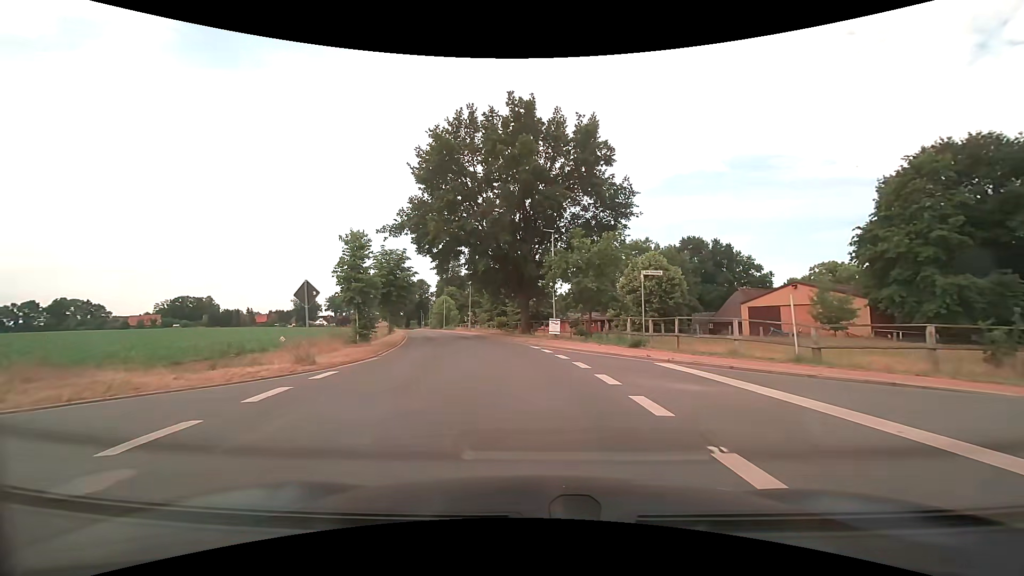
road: tertiary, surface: asphalt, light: Day
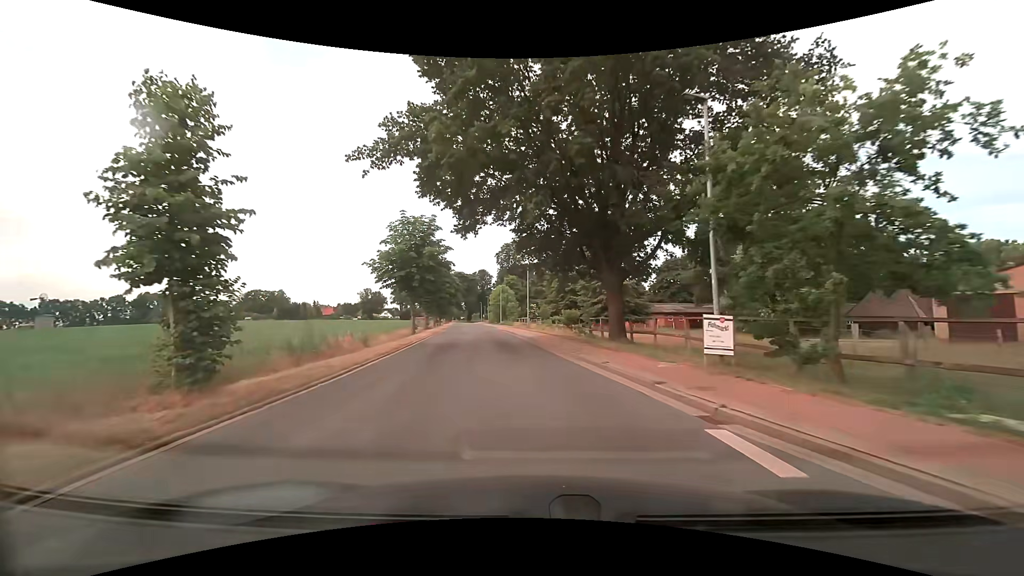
(-1.1, +16.9) m; -8°
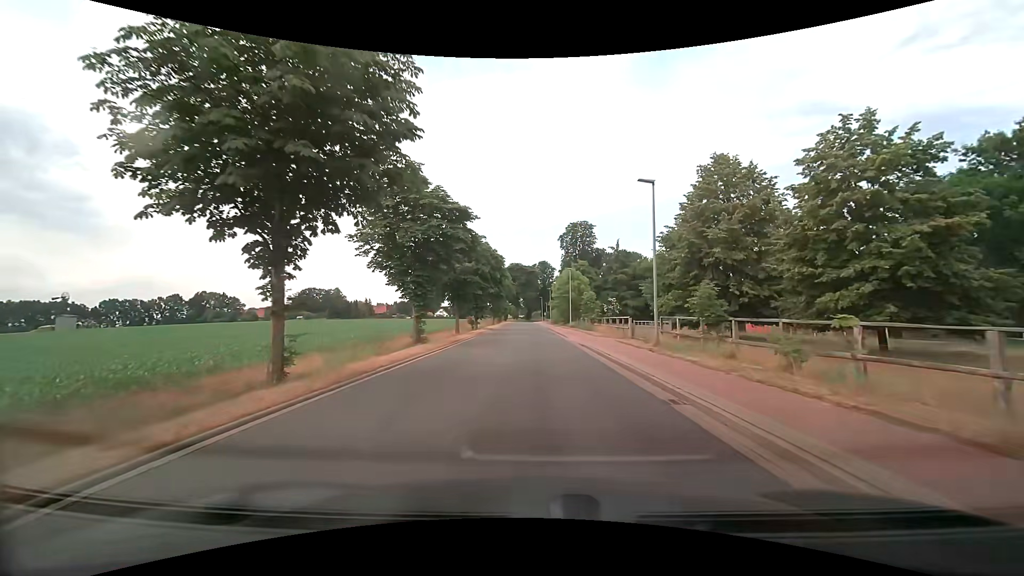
(-2.4, +29.2) m; -7°
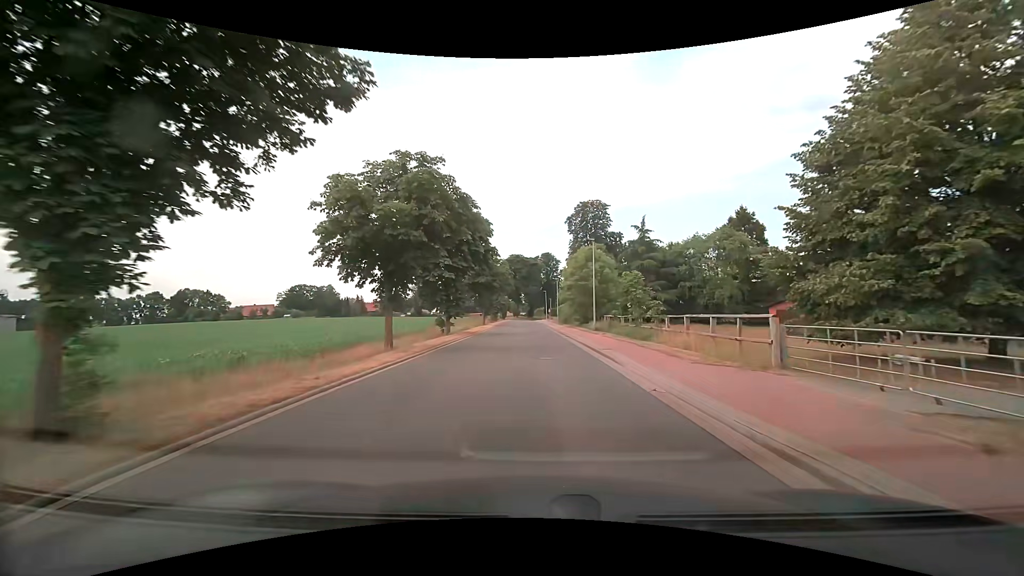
(0.0, +18.9) m; 0°
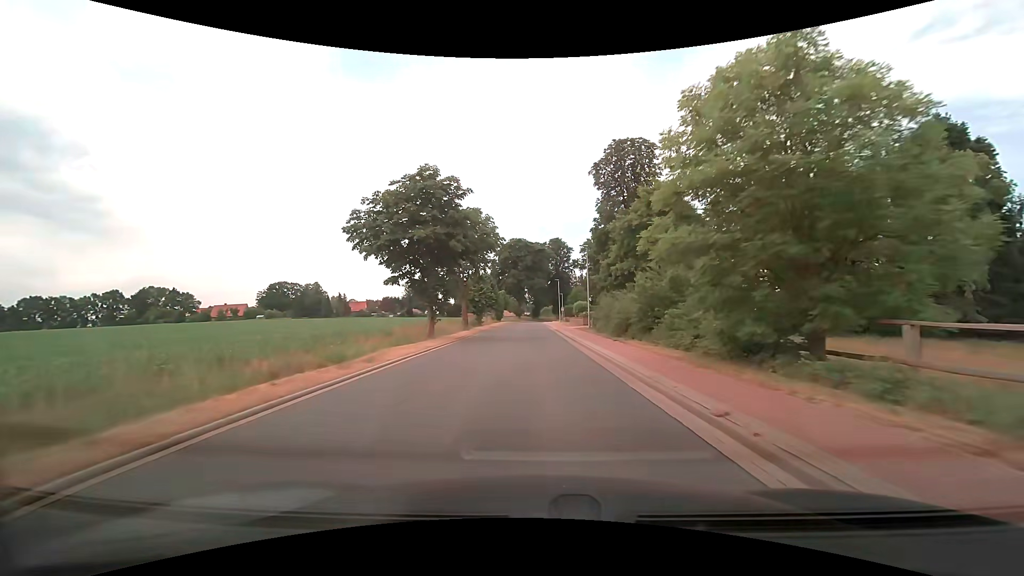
(-0.4, +34.7) m; -1°
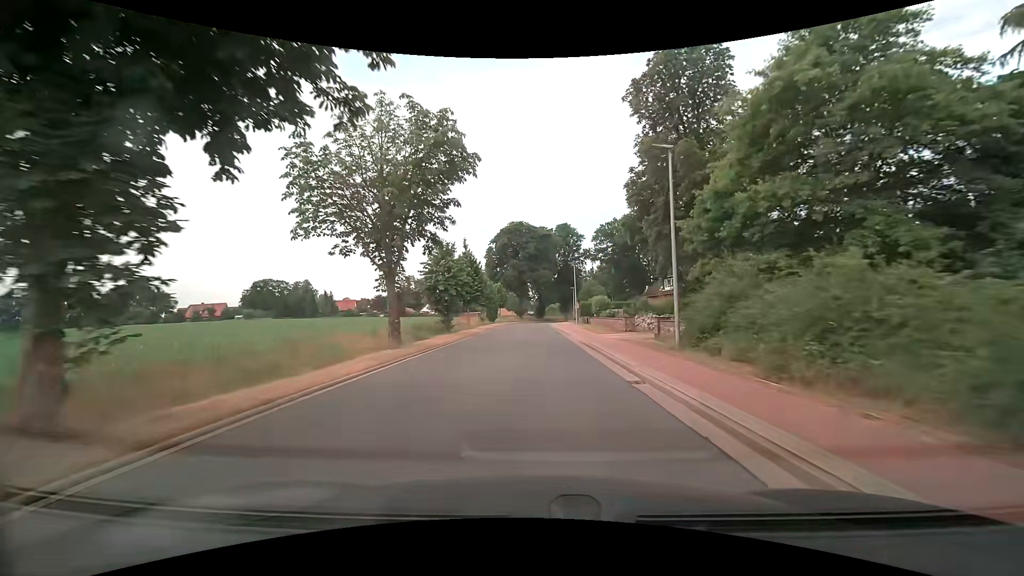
(-0.1, +22.2) m; -1°
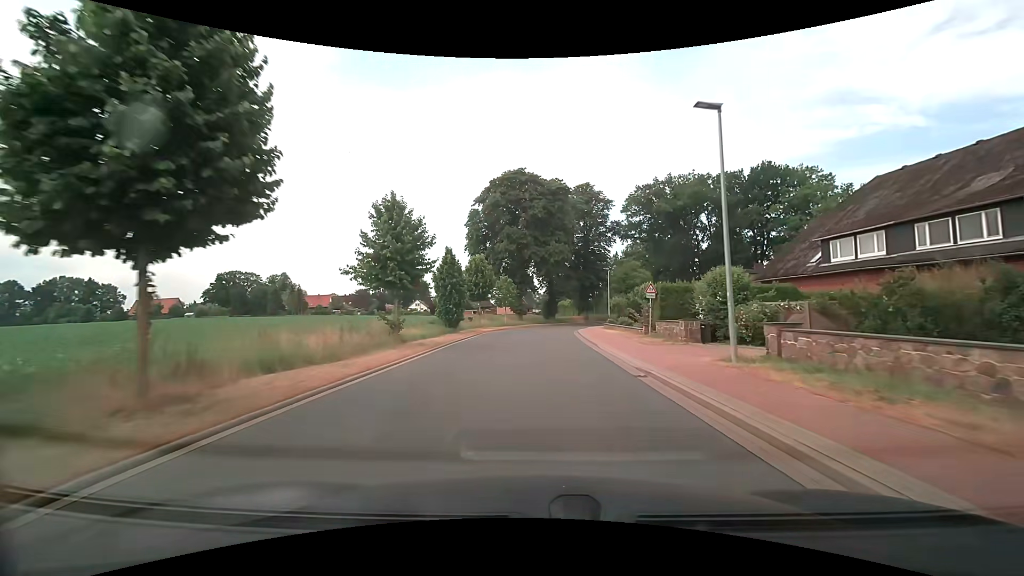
(-0.1, +37.5) m; -1°
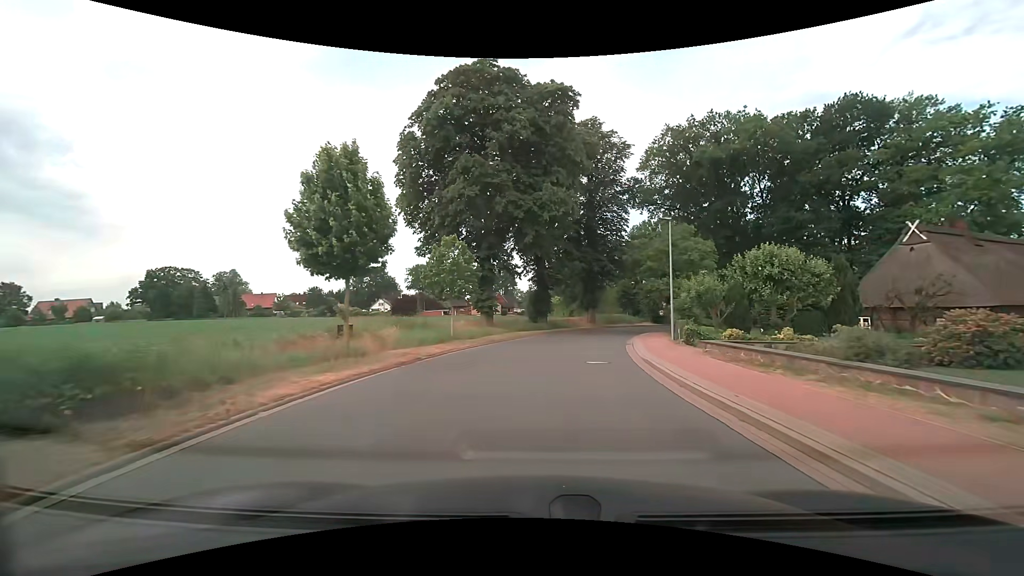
(+0.4, +29.4) m; +2°
(0, +10) (+1, +20) (+3, +30) (+5, +39) (+8, +49) (+12, +58) (+17, +67) (+22, +76) (+27, +84) (+33, +93) m
